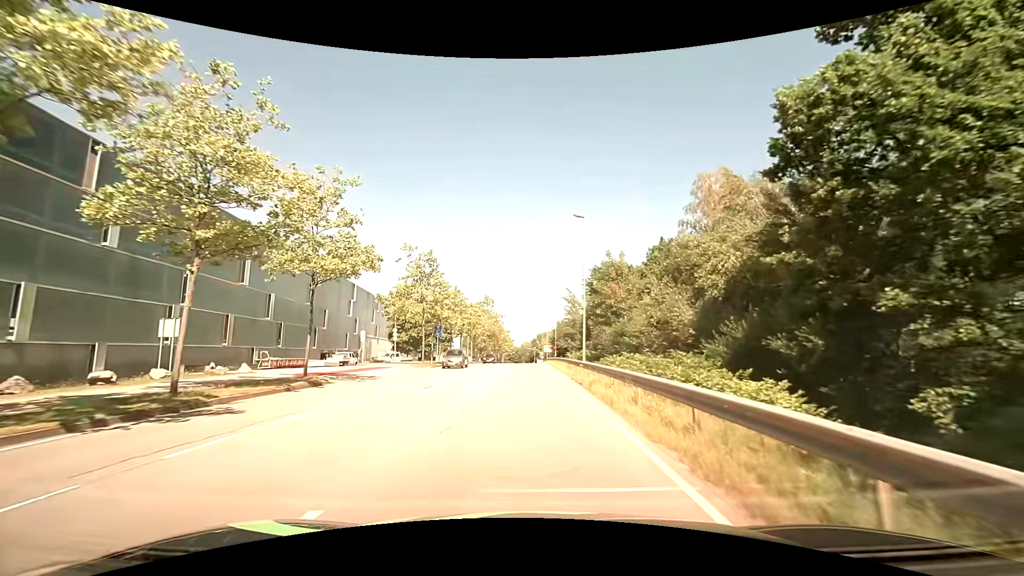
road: secondary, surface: asphalt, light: Day
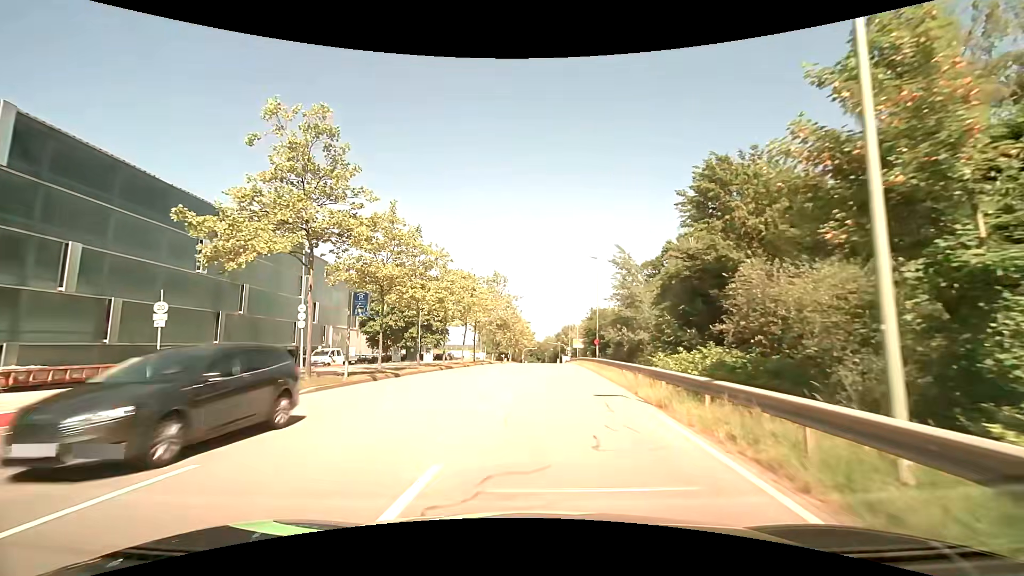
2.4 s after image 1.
(-0.5, +25.6) m; -3°
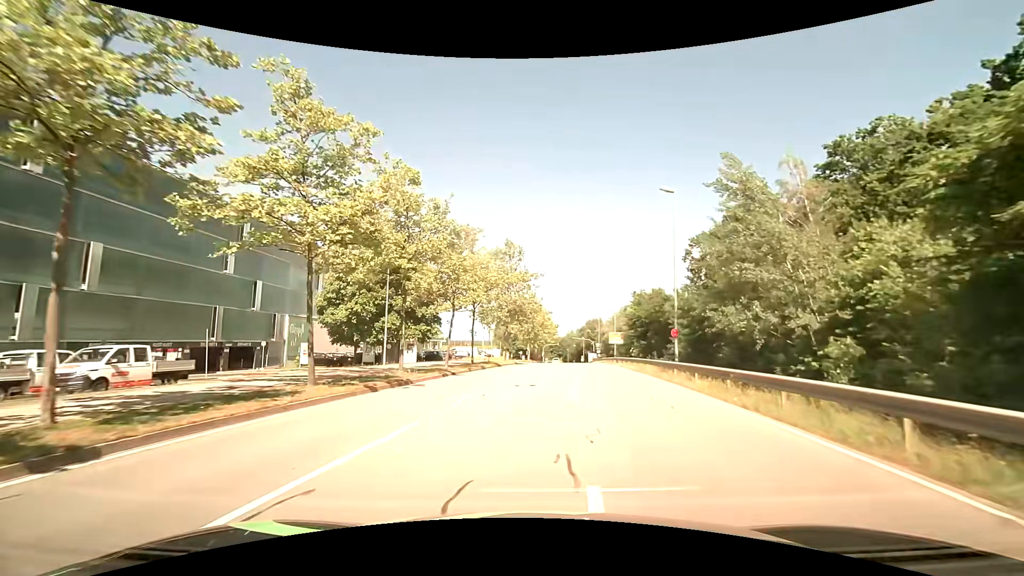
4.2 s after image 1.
(-0.6, +18.9) m; -2°
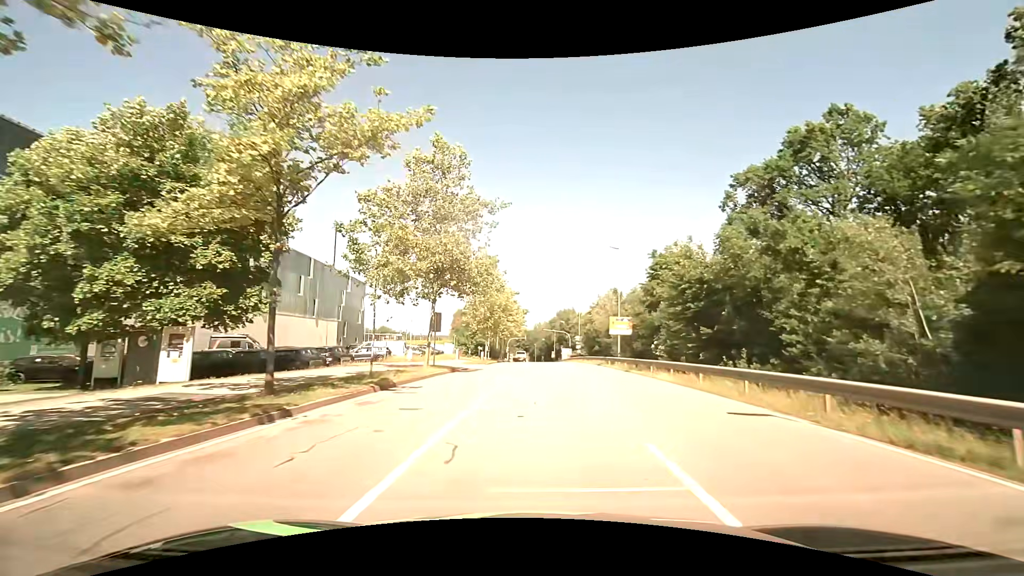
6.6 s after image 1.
(+0.7, +25.1) m; +4°
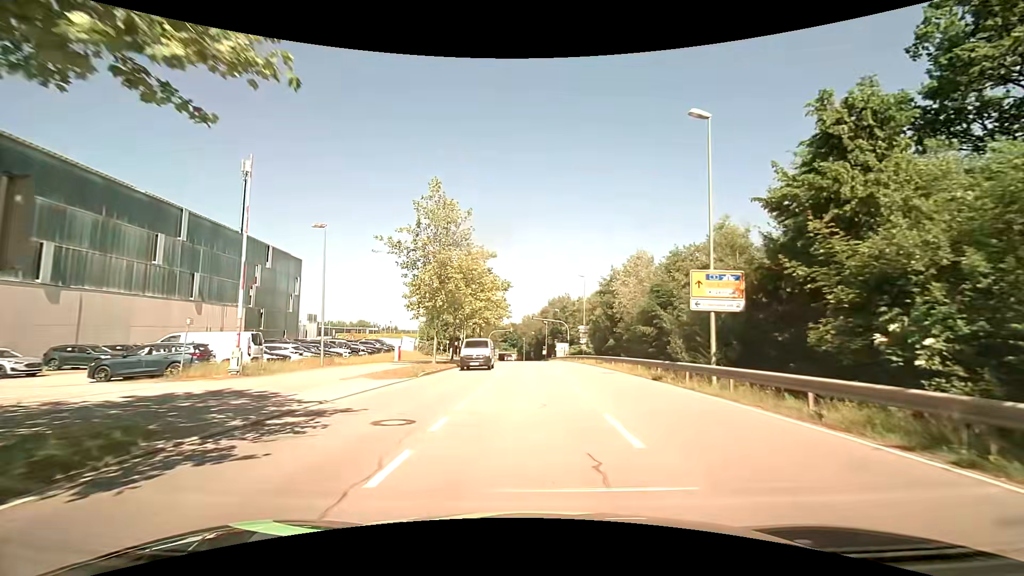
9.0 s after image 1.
(+0.3, +24.0) m; +1°
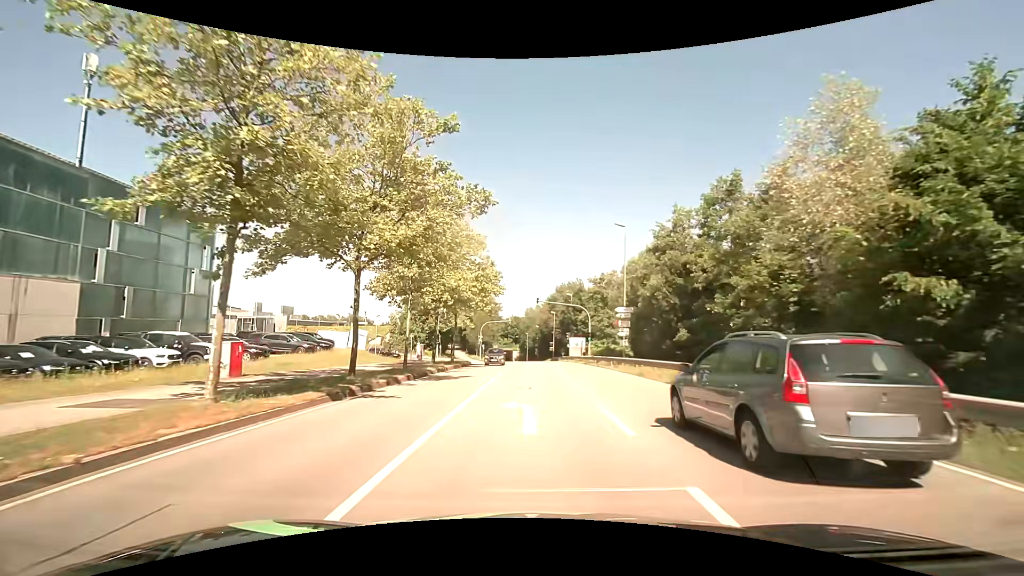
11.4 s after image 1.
(-0.2, +23.2) m; -1°
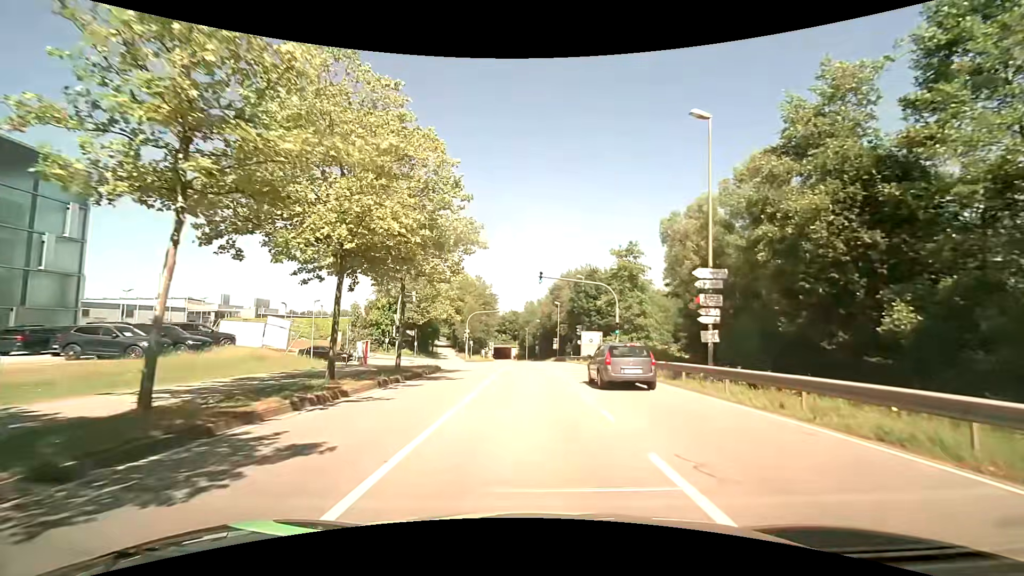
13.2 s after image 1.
(0.0, +16.6) m; +1°
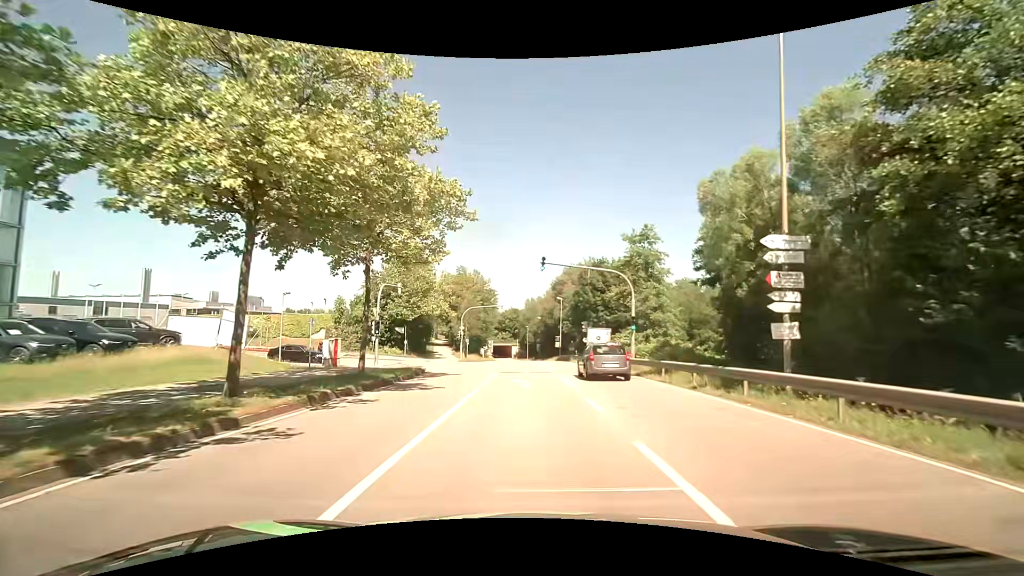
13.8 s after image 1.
(-0.1, +5.2) m; -1°
(0, +10) (0, +20) (0, +30) (0, +40) (-6, +48) (-16, +48) (-26, +48) (-36, +49) (-46, +49) (-56, +48) m
